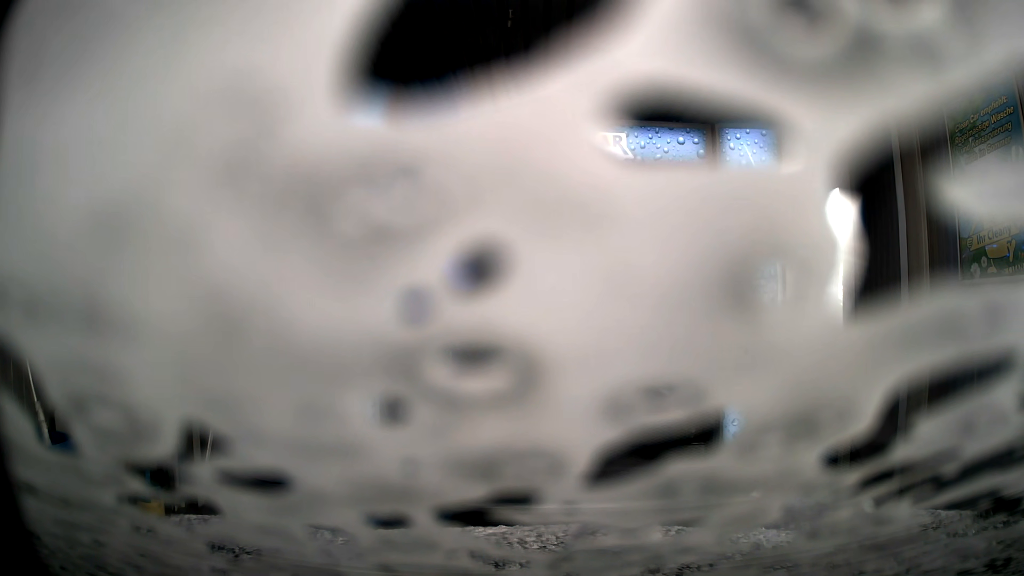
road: service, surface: asphalt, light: Day
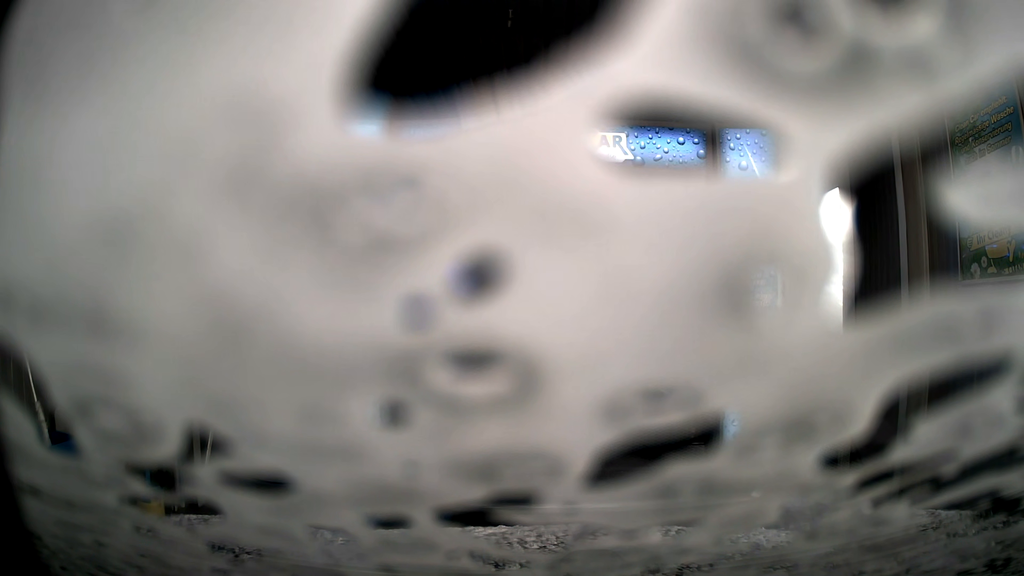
(0.0, 0.0) m; 0°
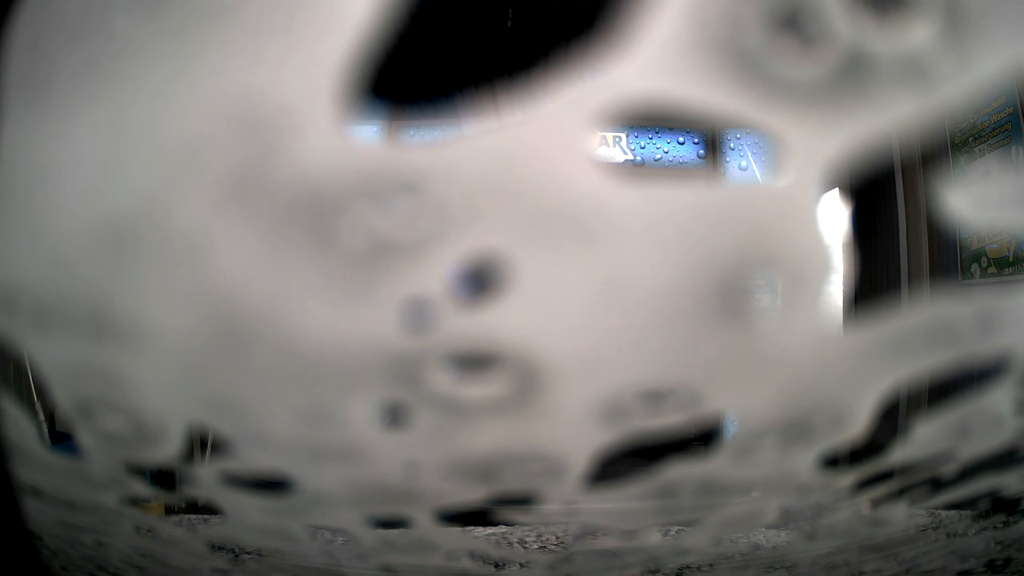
(0.0, 0.0) m; 0°
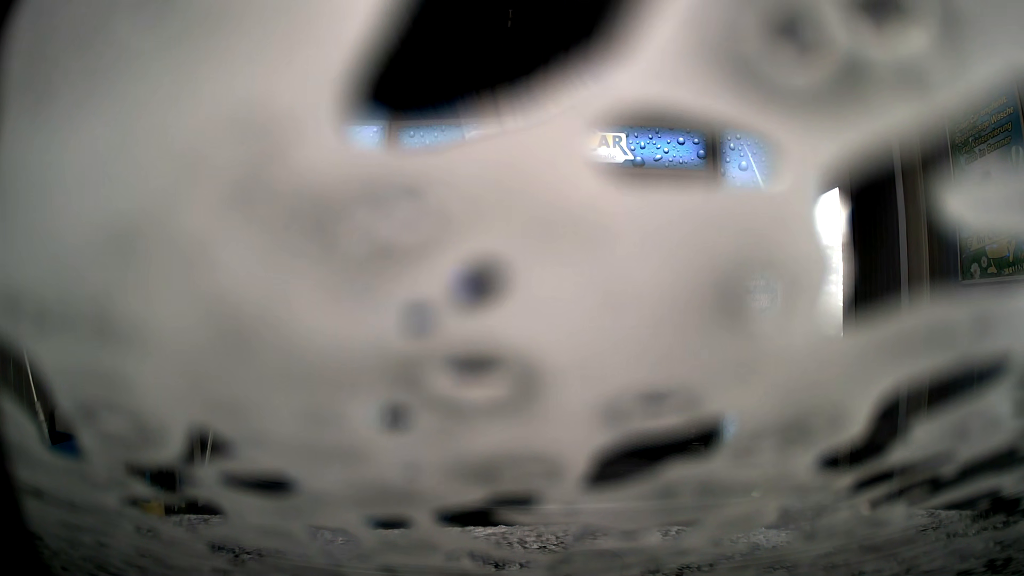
(0.0, 0.0) m; 0°
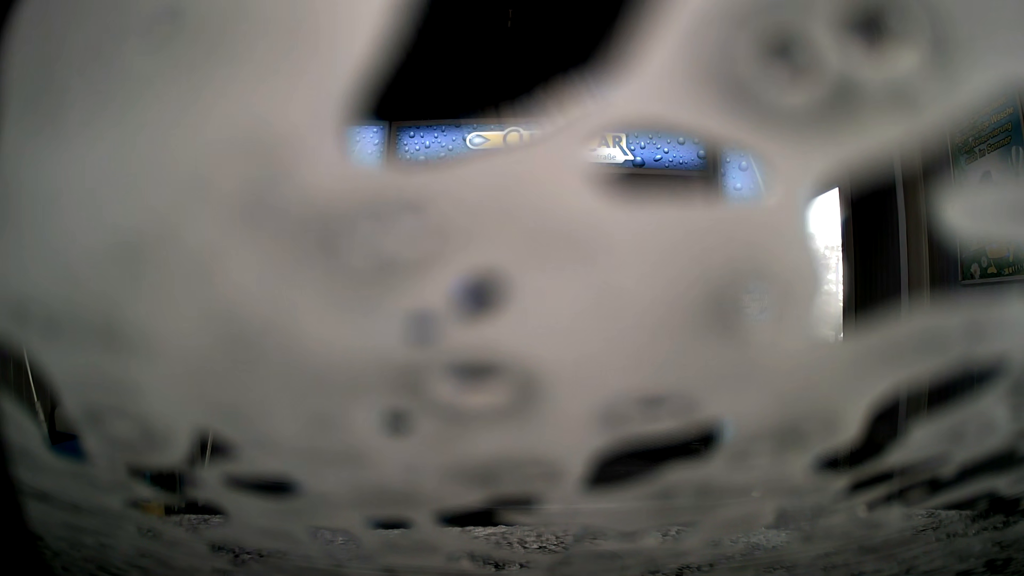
(0.0, 0.0) m; 0°
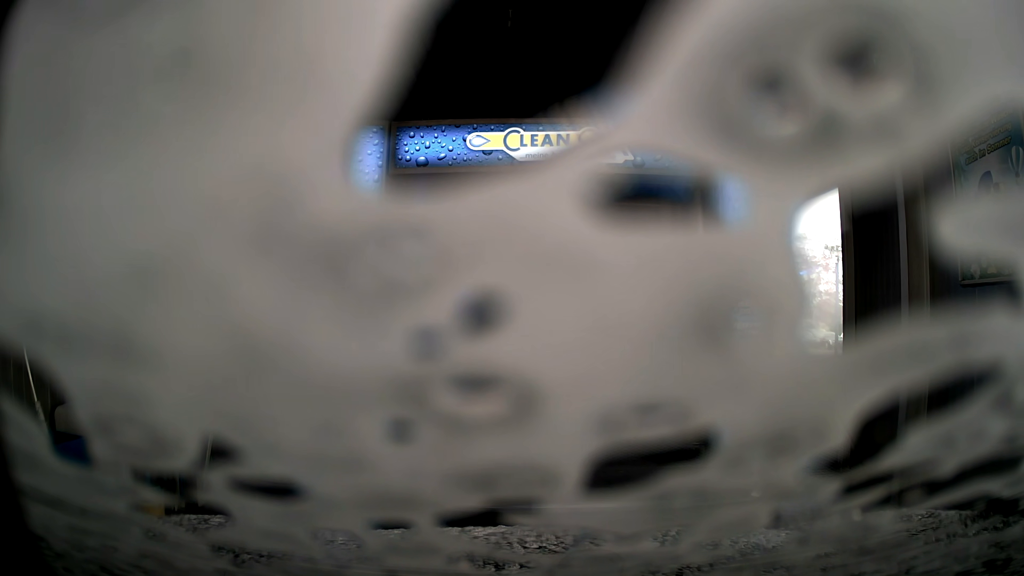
(0.0, 0.0) m; 0°
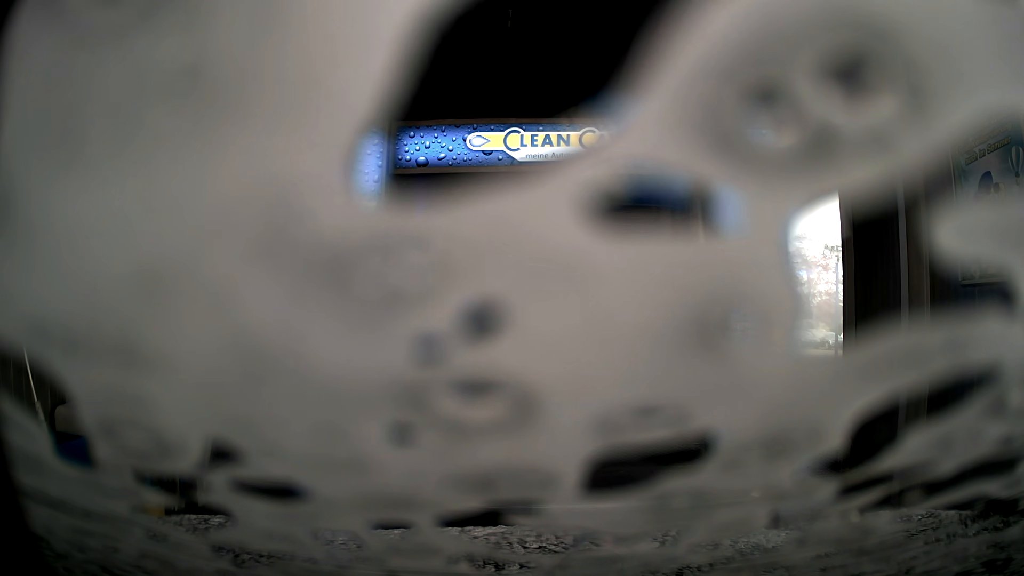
(0.0, 0.0) m; 0°
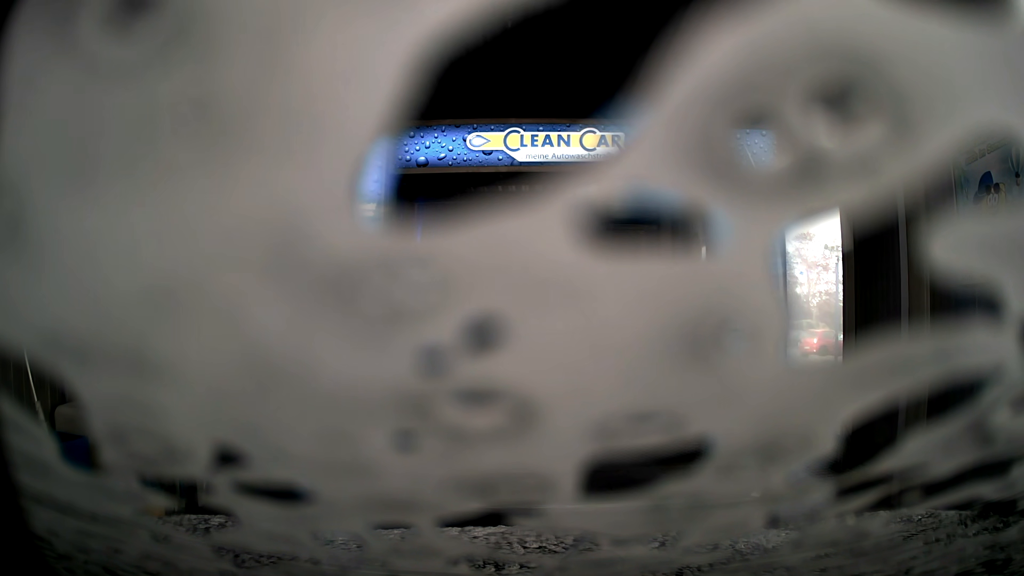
(0.0, 0.0) m; 0°
